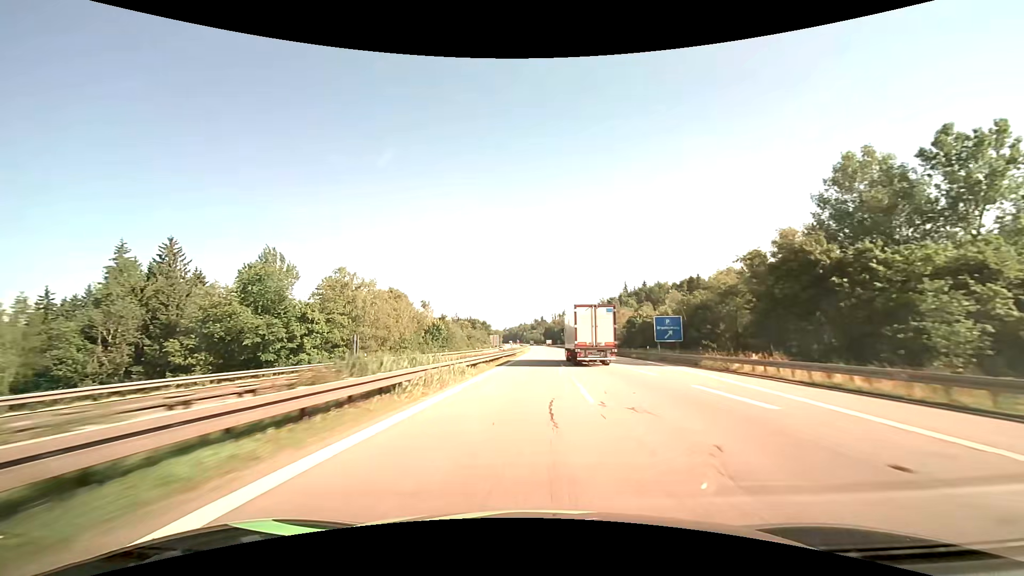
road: motorway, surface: asphalt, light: Day
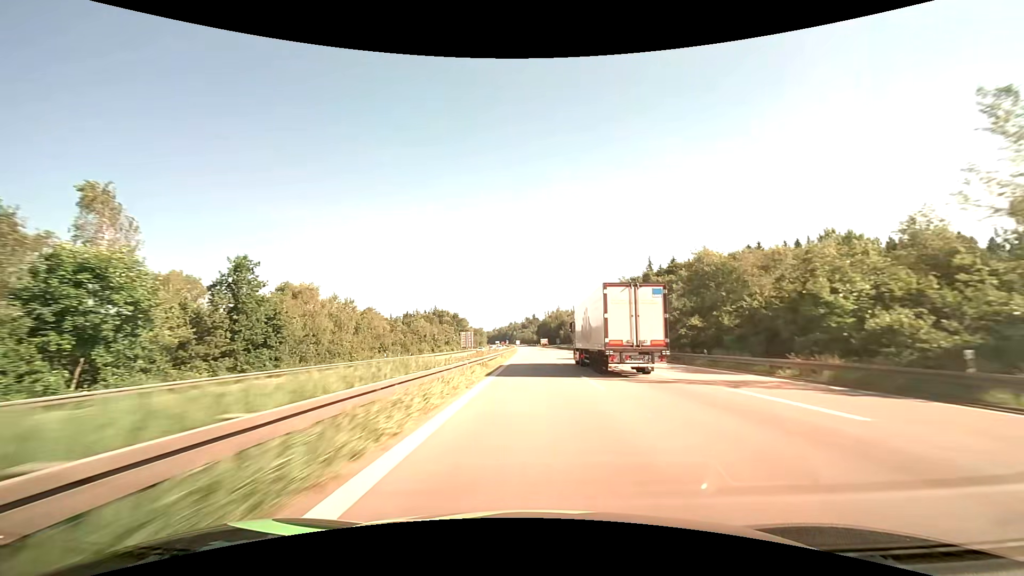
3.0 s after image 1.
(+1.0, +86.1) m; +1°
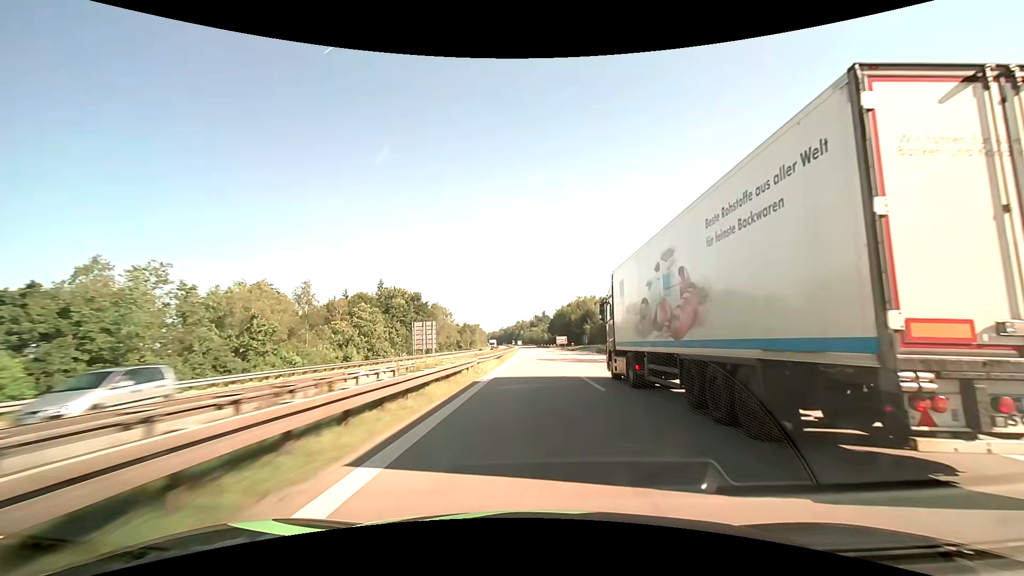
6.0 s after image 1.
(-0.8, +91.3) m; -1°
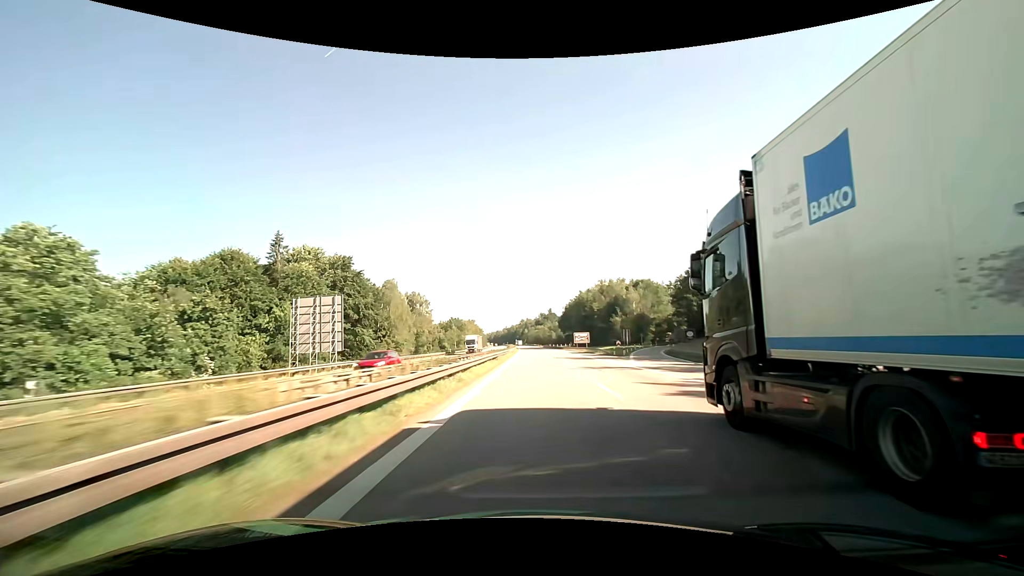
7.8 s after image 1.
(-0.3, +56.0) m; -1°
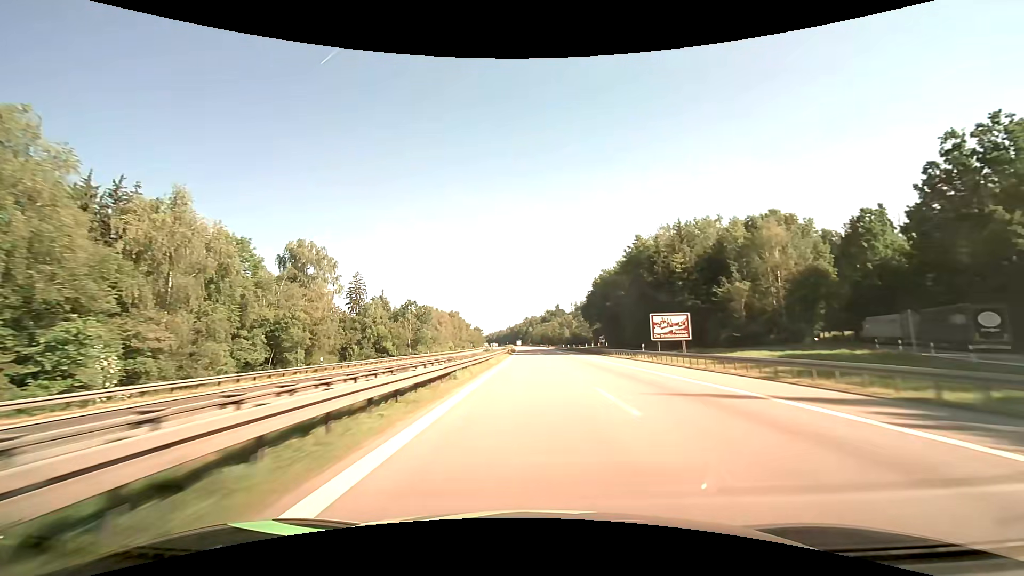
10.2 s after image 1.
(-0.4, +75.3) m; -1°
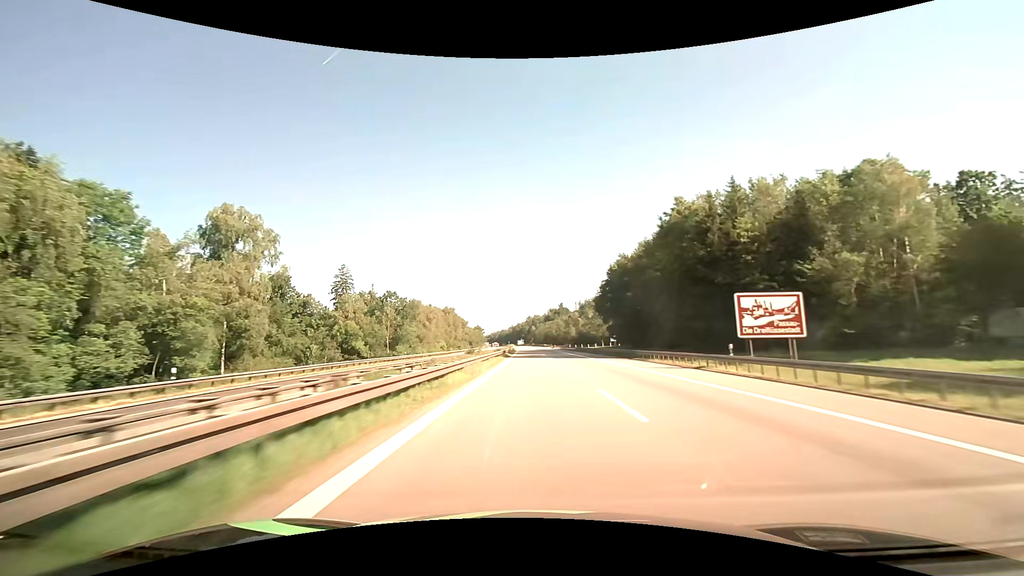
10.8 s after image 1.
(0.0, +18.9) m; 0°
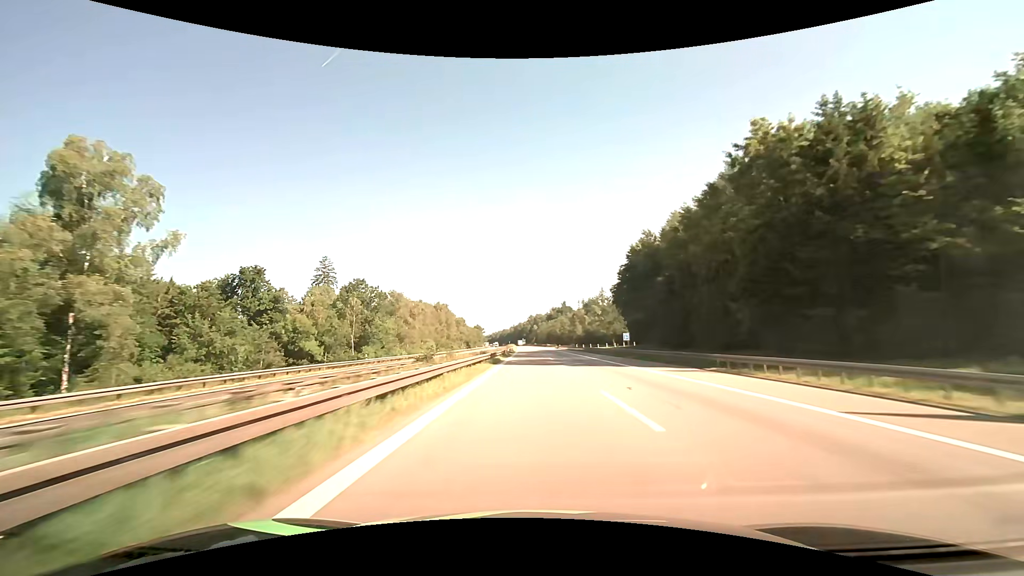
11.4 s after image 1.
(0.0, +18.9) m; 0°
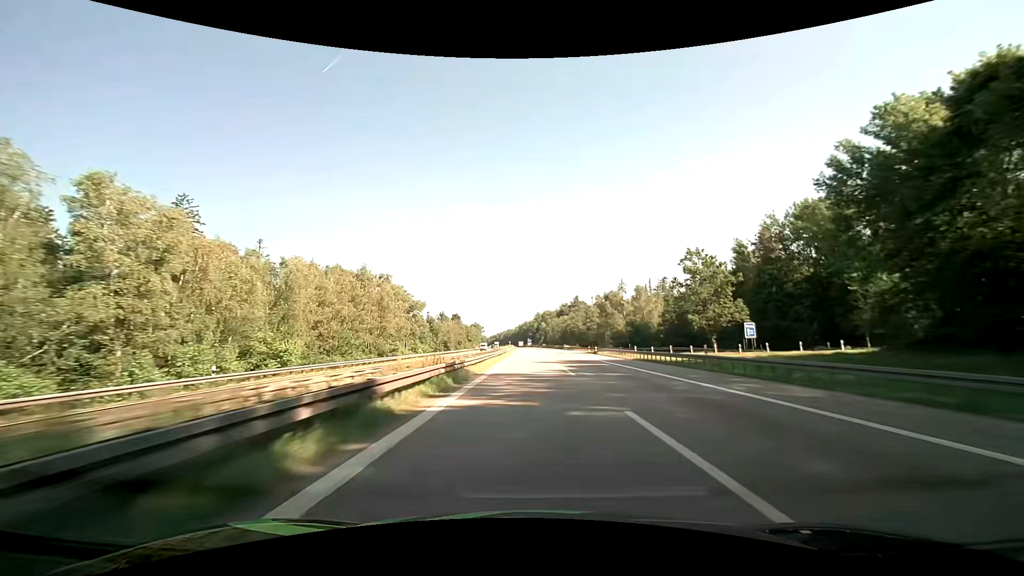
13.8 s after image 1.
(-0.5, +75.8) m; -1°
(0, +10) (0, +20) (0, +30) (0, +40) (0, +50) (0, +60) (0, +70) (-1, +80) (-1, +90) (-1, +100) m
